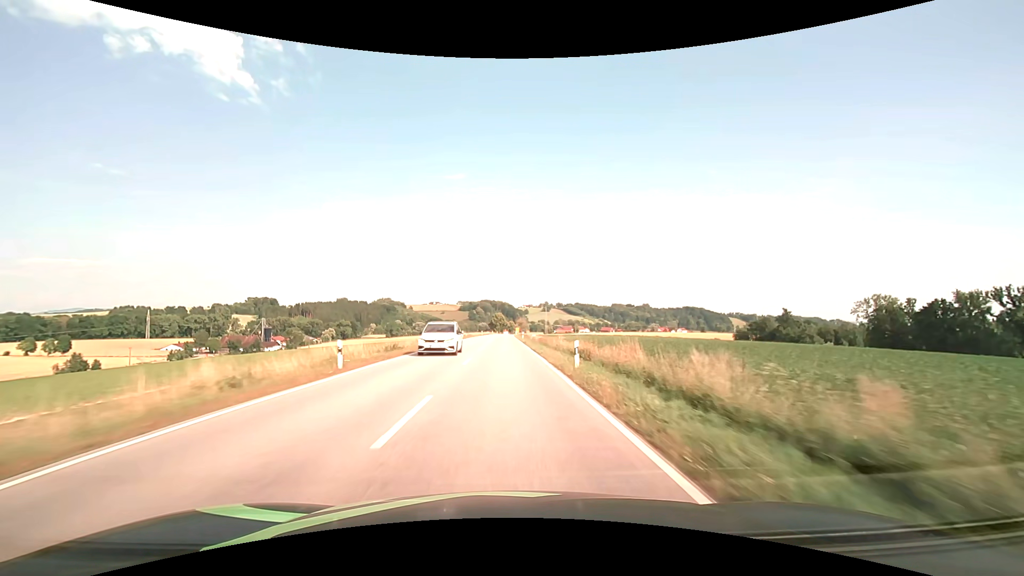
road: secondary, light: Day
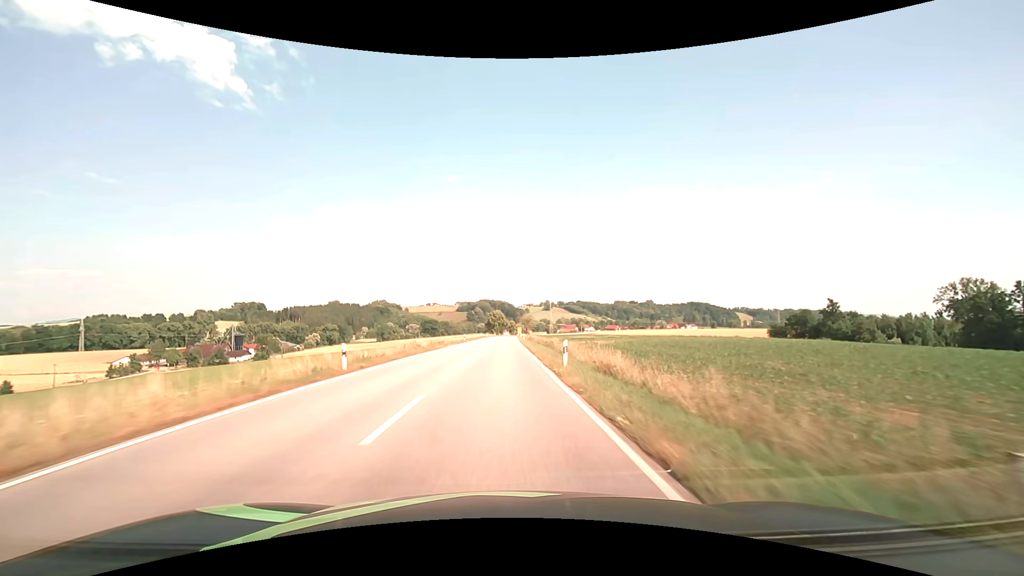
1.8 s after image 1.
(0.0, +47.4) m; 0°
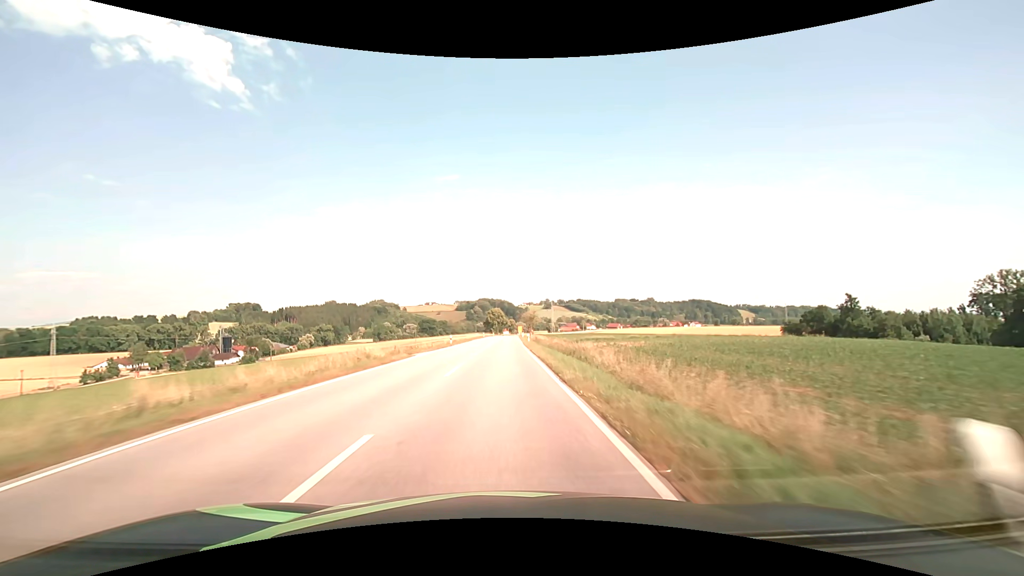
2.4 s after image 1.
(0.0, +15.8) m; 0°
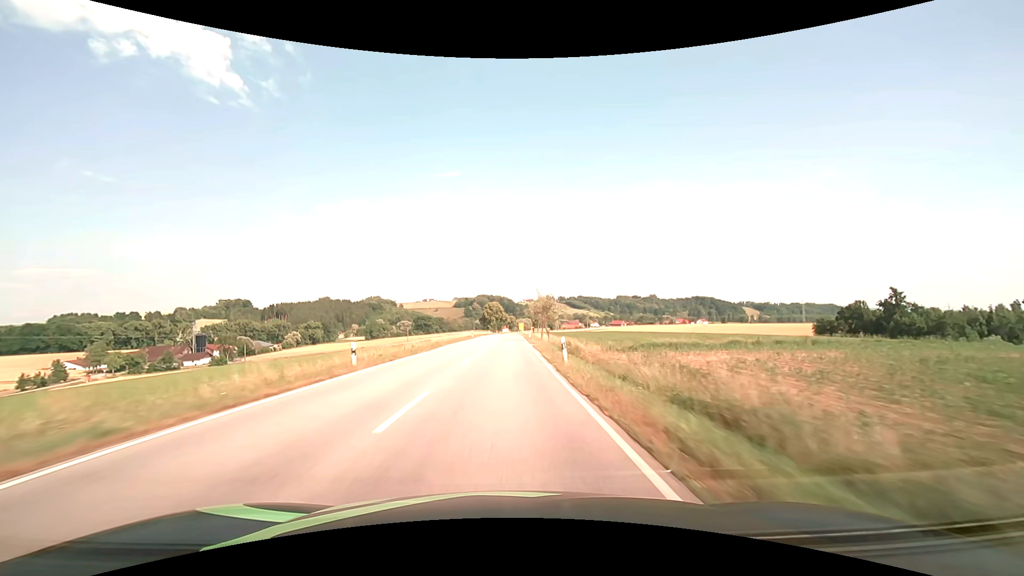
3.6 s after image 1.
(0.0, +31.7) m; 0°
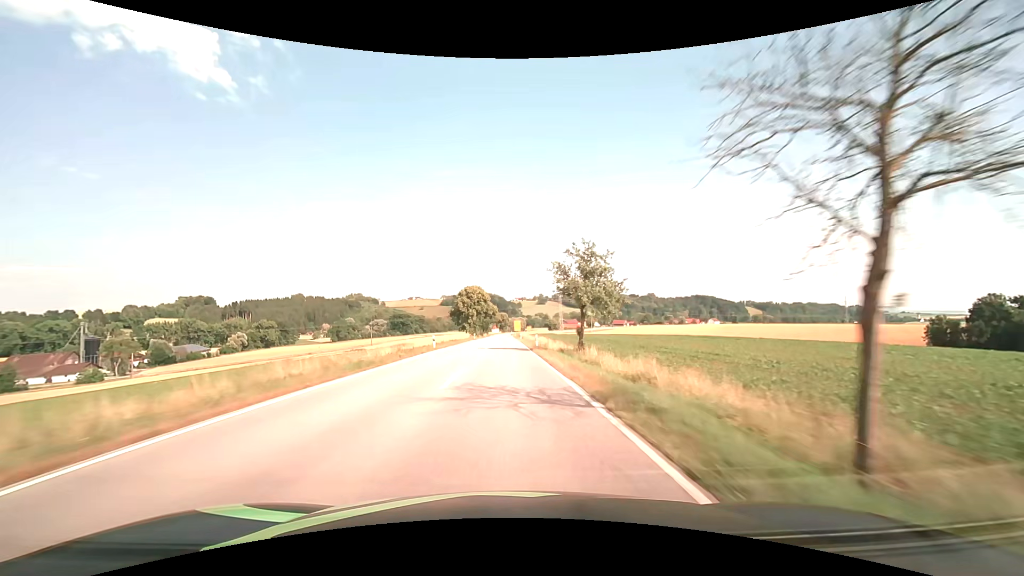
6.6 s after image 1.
(+0.6, +79.3) m; +1°
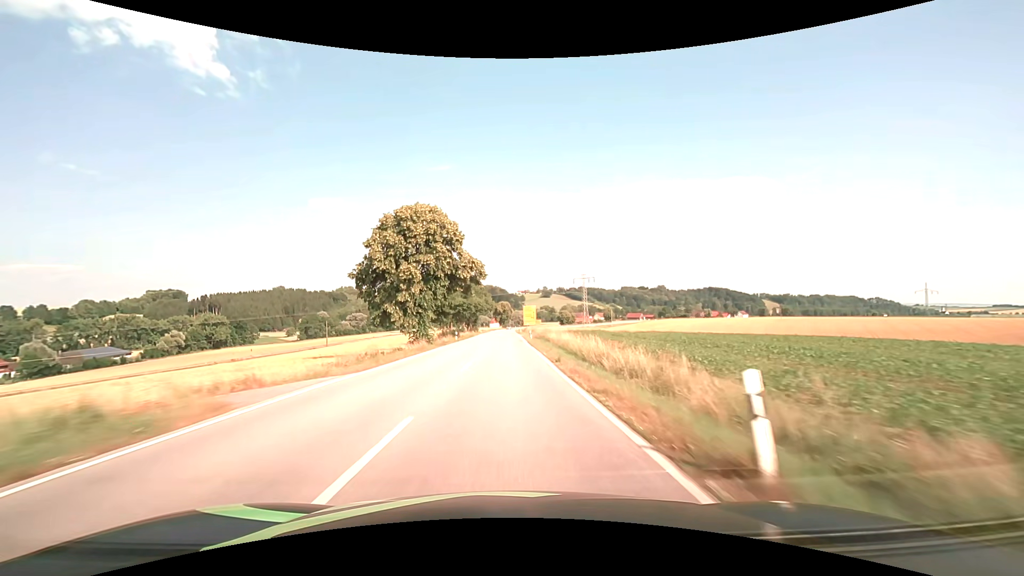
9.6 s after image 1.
(-0.1, +79.4) m; 0°
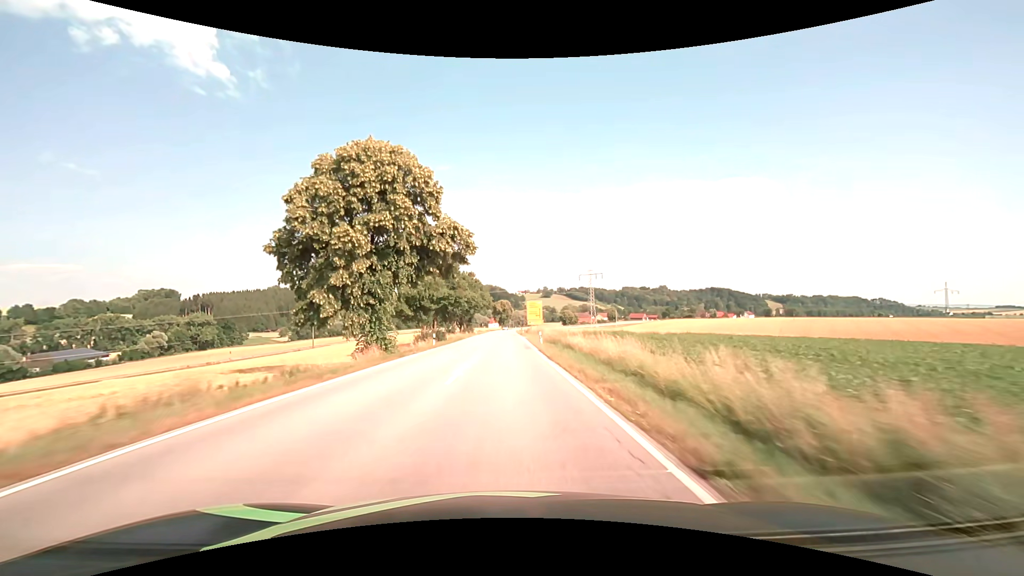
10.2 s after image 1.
(0.0, +15.9) m; 0°
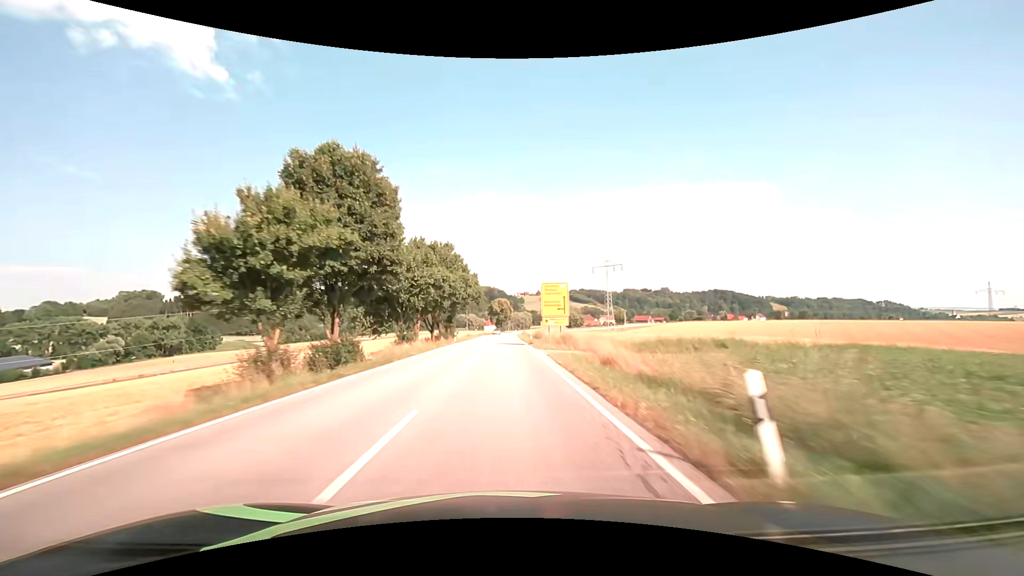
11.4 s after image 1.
(+0.1, +31.7) m; 0°
(0, +10) (0, +20) (0, +30) (0, +40) (0, +50) (0, +60) (0, +70) (0, +80) (0, +90) (0, +100) m
